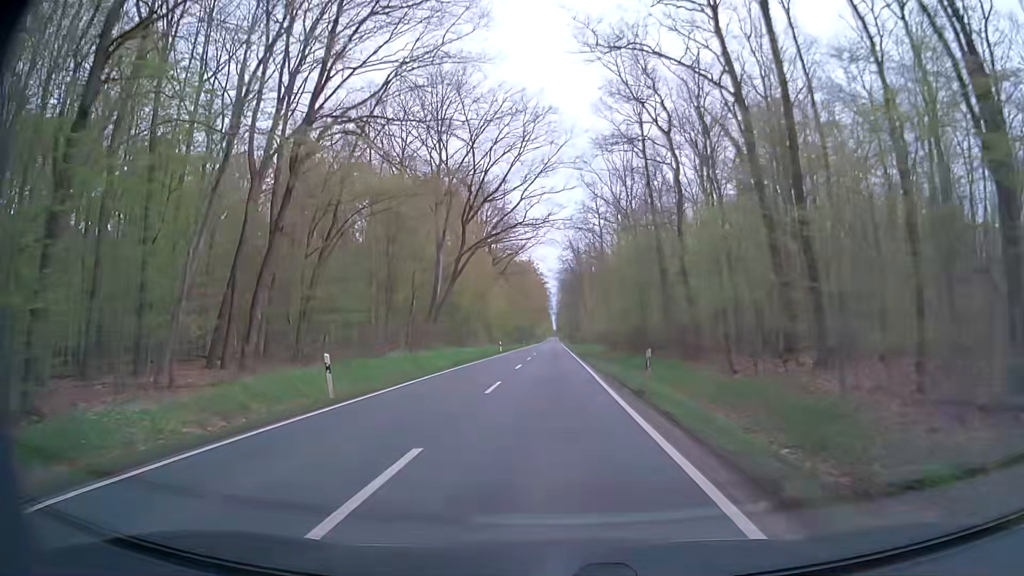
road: secondary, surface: asphalt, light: Day
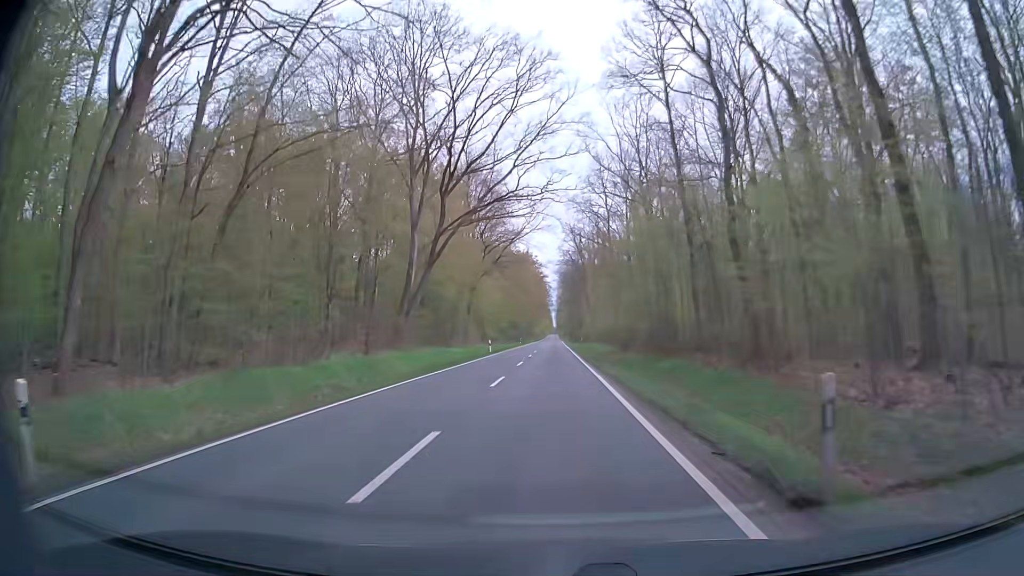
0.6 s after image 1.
(0.0, +10.7) m; 0°
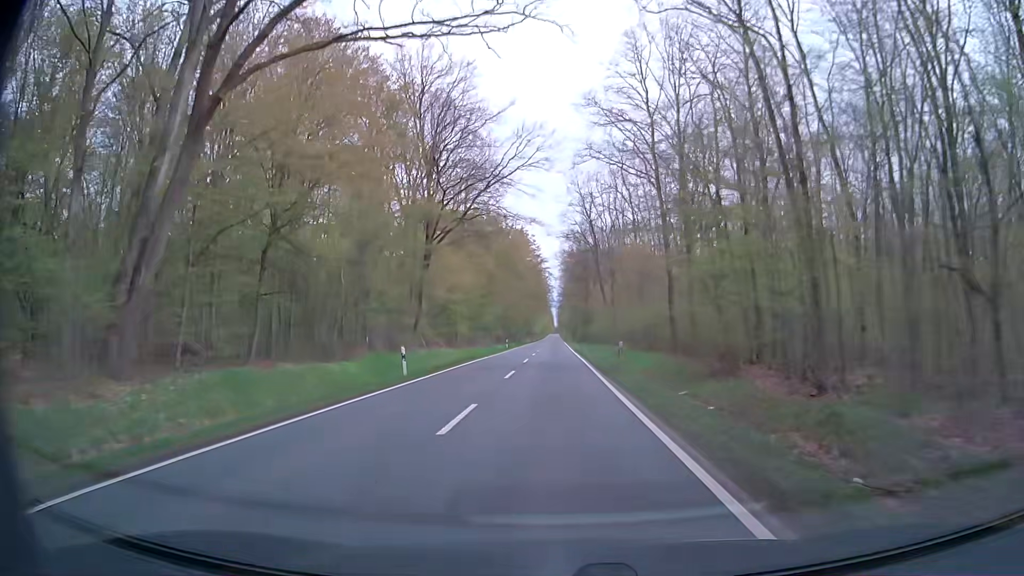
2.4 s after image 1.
(+0.2, +32.2) m; +1°
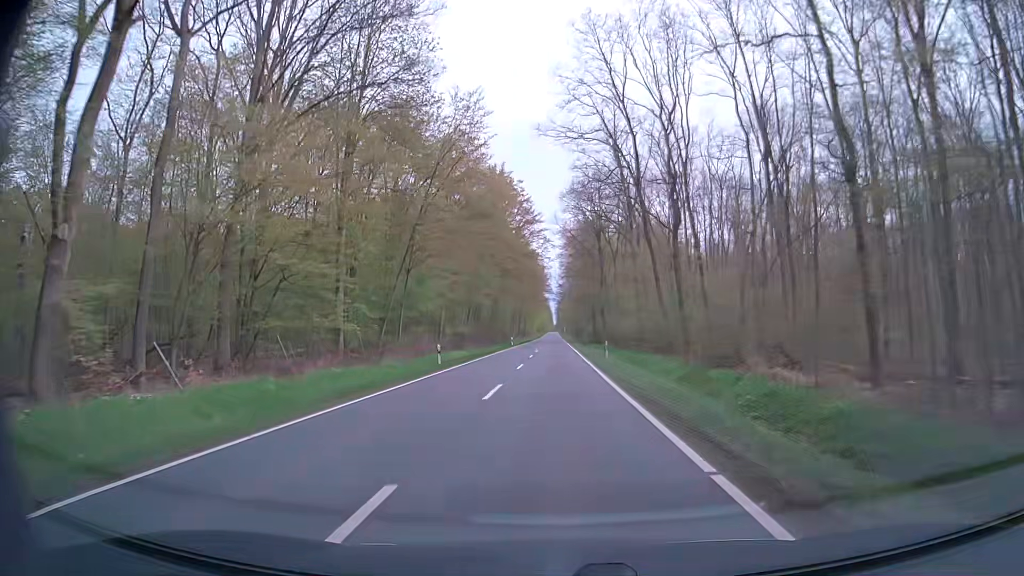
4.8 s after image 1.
(-0.1, +43.2) m; 0°
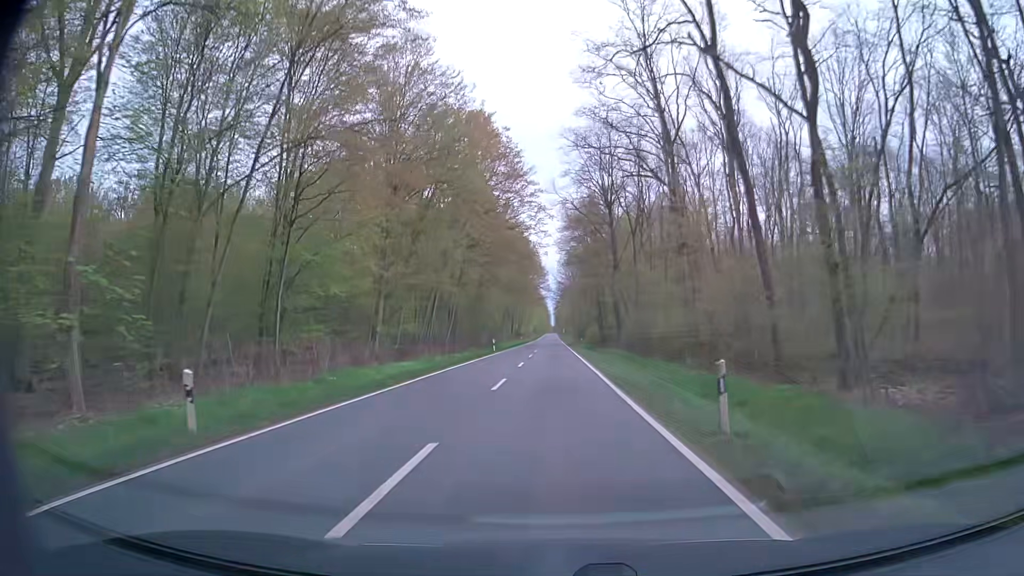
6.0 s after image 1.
(+0.1, +21.6) m; 0°
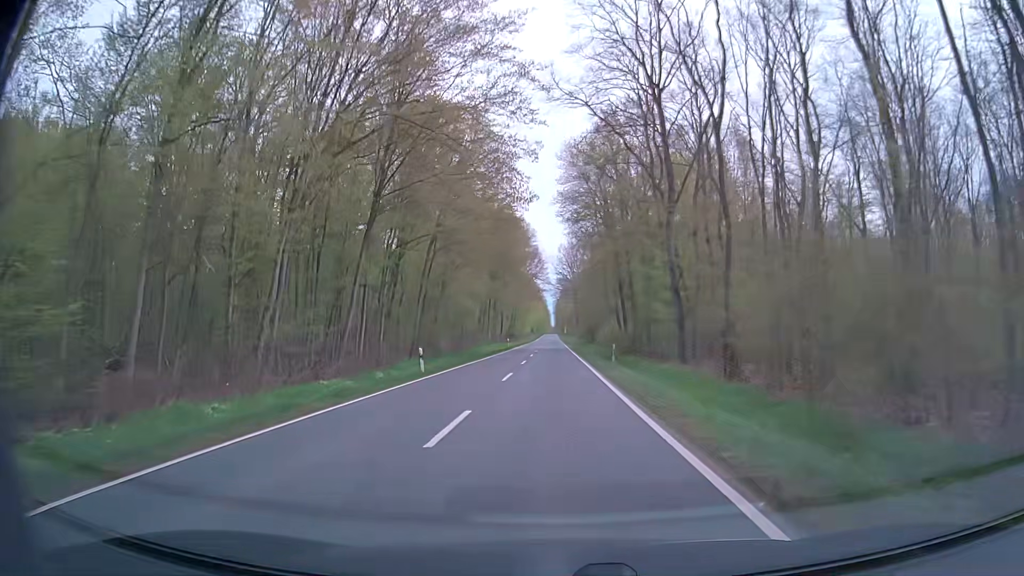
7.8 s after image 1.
(+0.1, +32.4) m; 0°
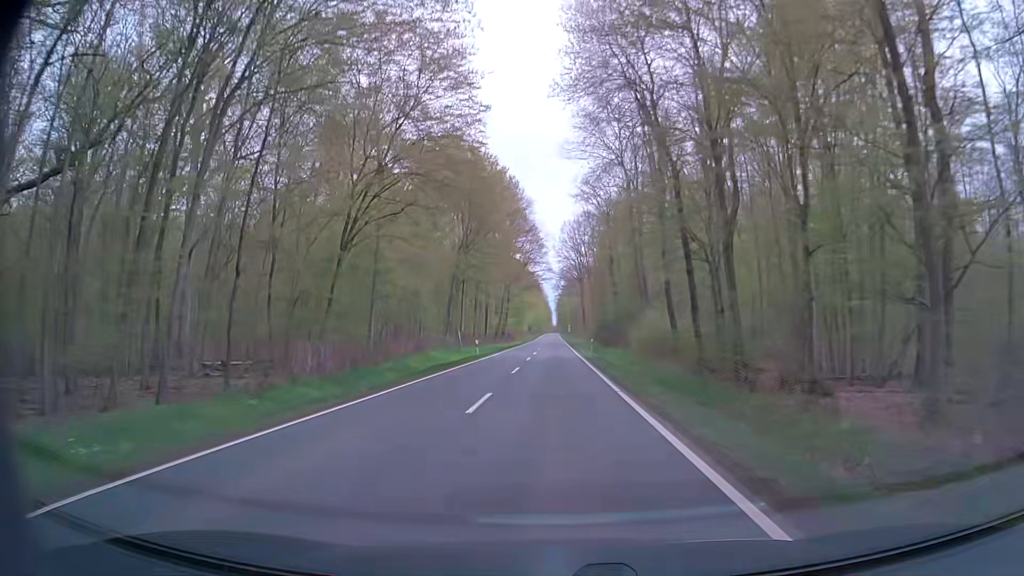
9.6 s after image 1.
(-0.1, +32.4) m; 0°
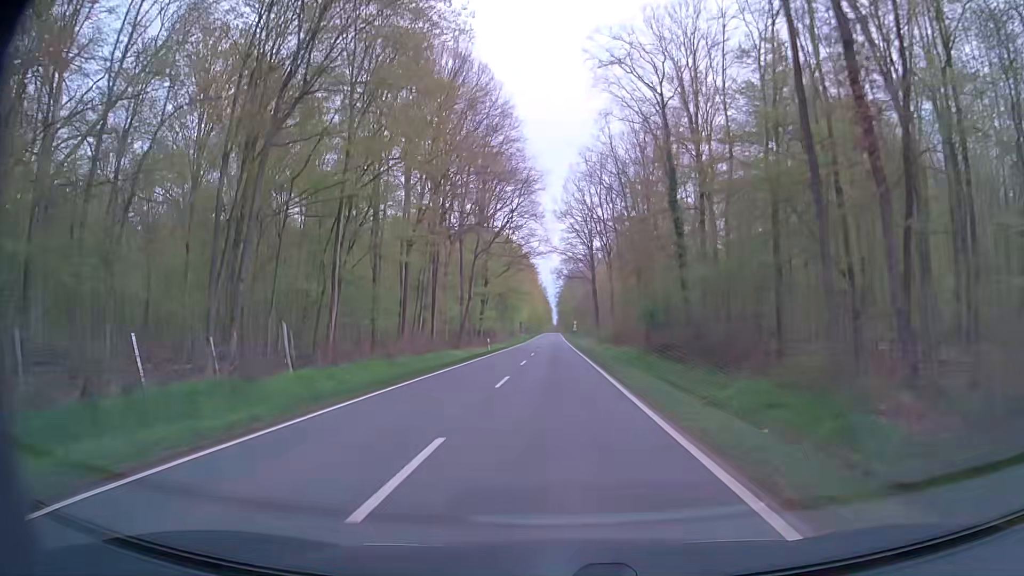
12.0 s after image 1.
(-0.1, +43.1) m; 0°
(0, +10) (0, +20) (0, +30) (0, +40) (0, +50) (0, +60) (+1, +70) (+1, +80) (+1, +90) (+1, +100) m
